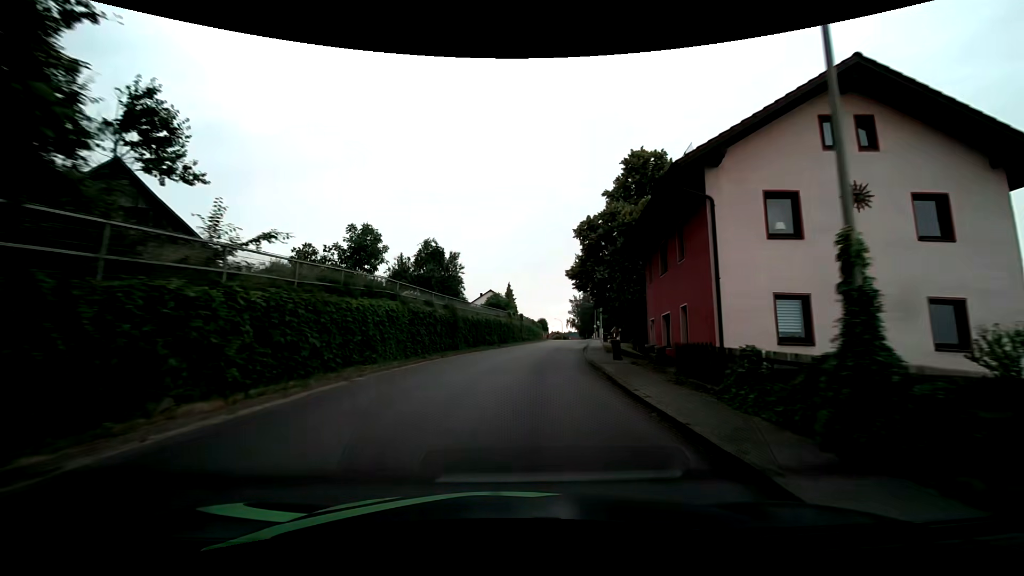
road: tertiary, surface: asphalt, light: Day
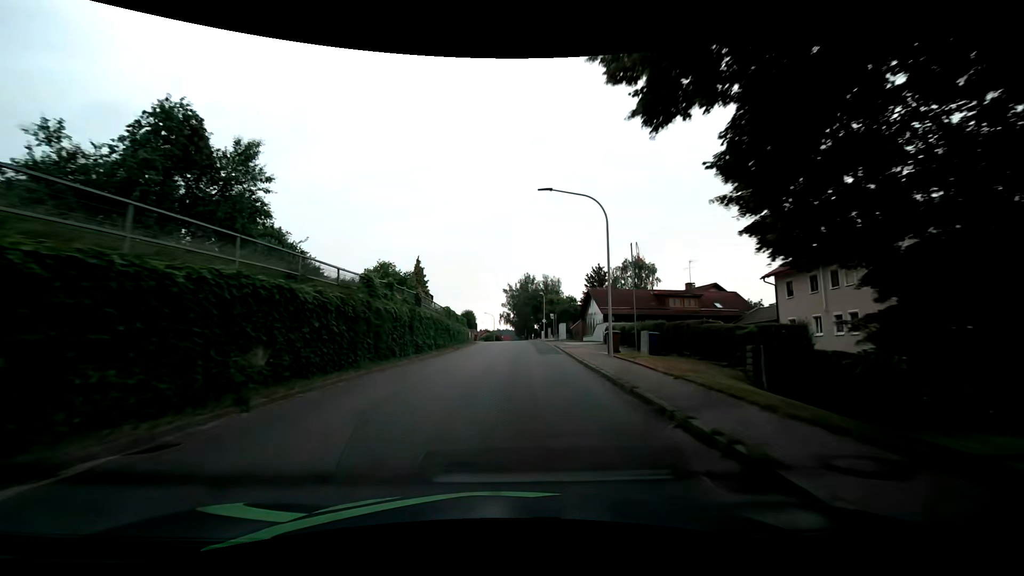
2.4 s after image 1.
(+2.4, +32.3) m; +8°
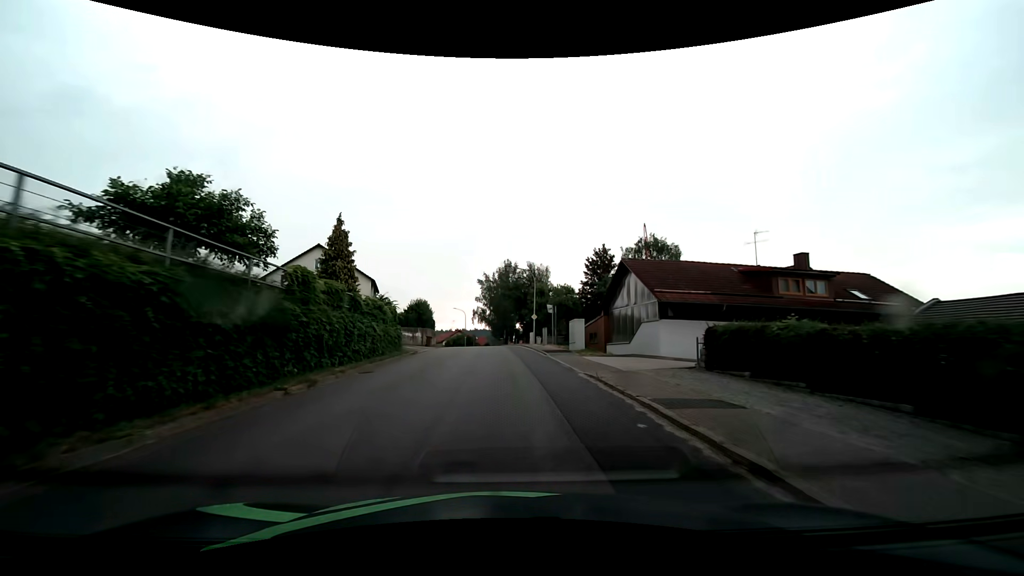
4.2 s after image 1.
(+0.6, +23.9) m; +3°
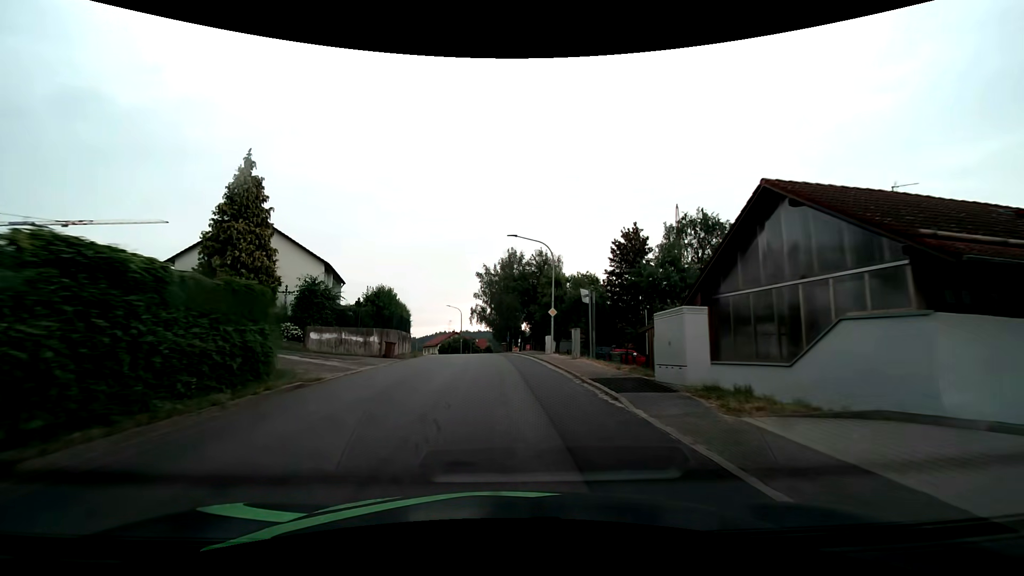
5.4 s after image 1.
(+0.1, +15.8) m; 0°
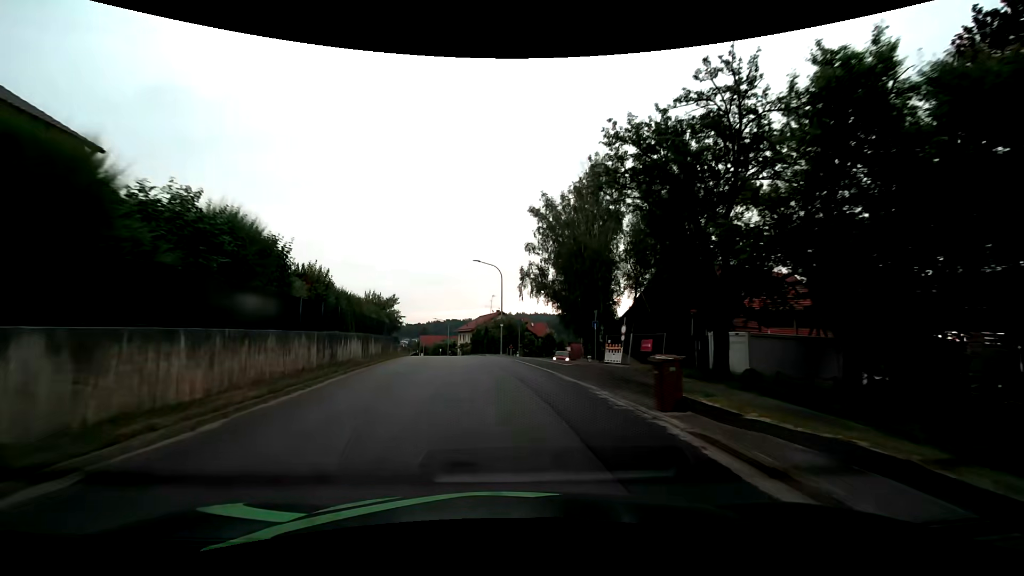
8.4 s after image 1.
(-1.9, +38.0) m; -6°
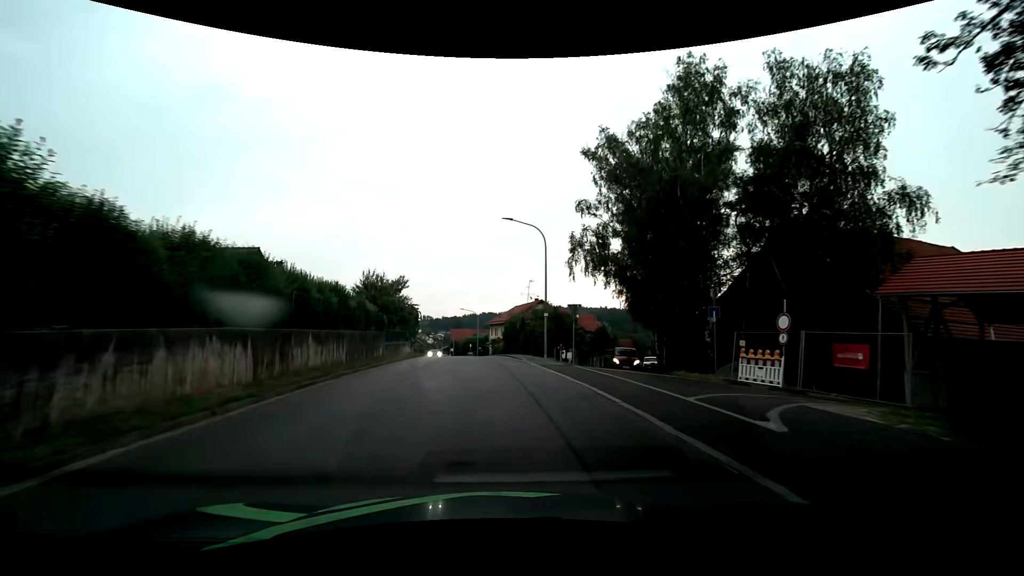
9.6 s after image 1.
(-0.6, +14.4) m; -4°
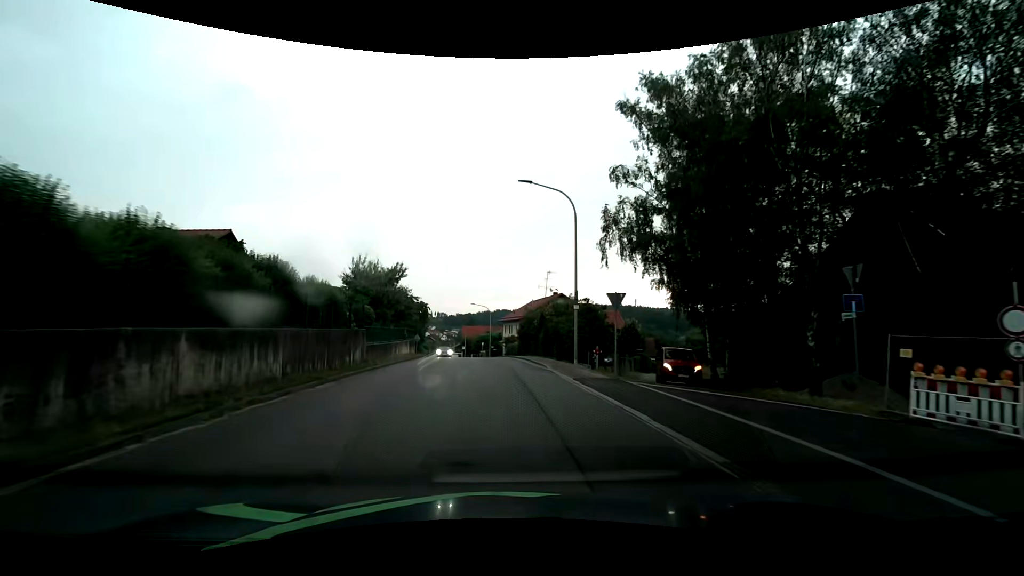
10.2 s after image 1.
(-0.1, +7.0) m; -2°
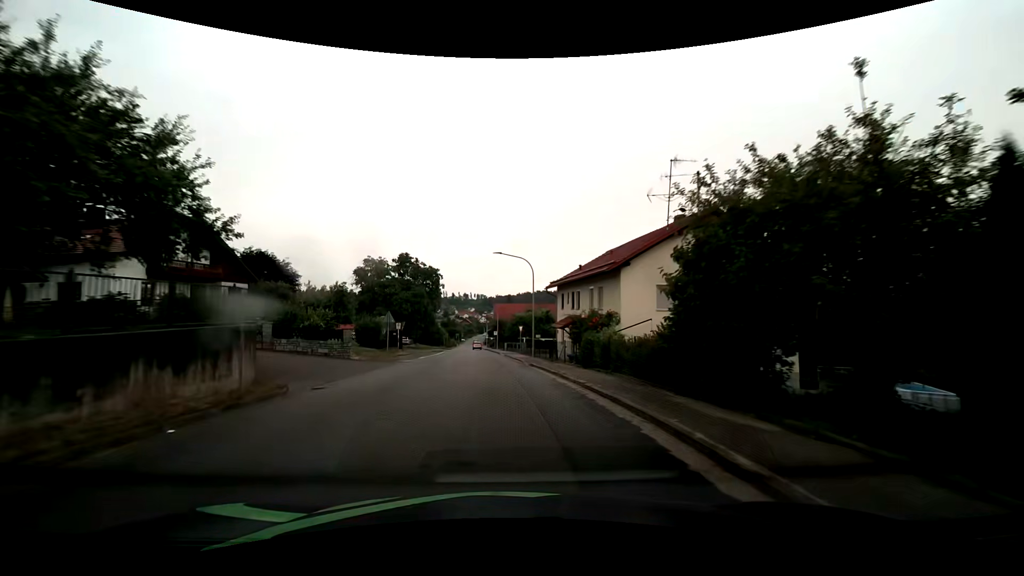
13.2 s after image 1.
(-1.1, +33.8) m; -4°
(0, +10) (-1, +20) (-1, +30) (-2, +40) (-3, +50) (-4, +60) (-4, +70) (-5, +80) (-6, +90) (-6, +100) m
